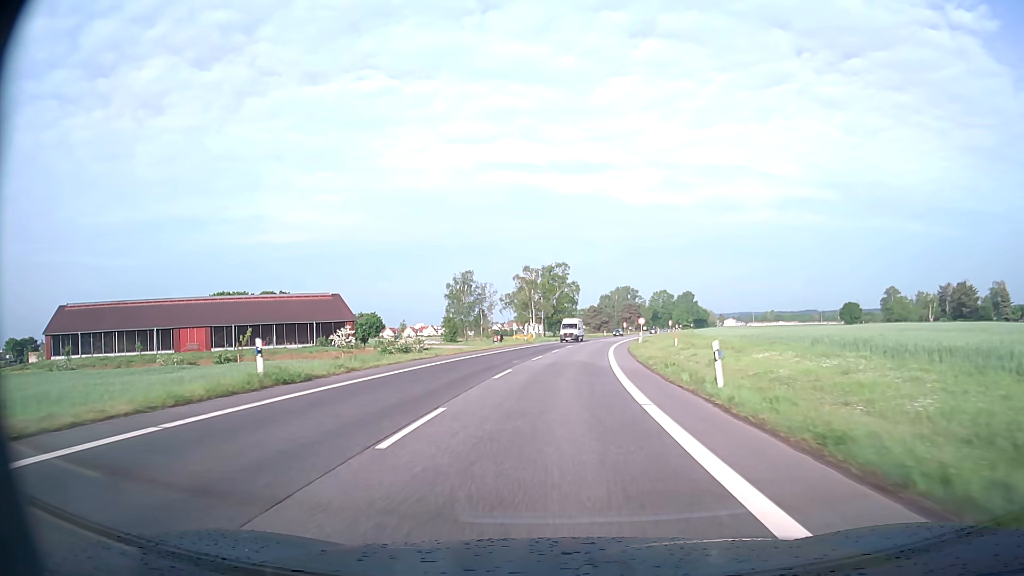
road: secondary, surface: asphalt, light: Day
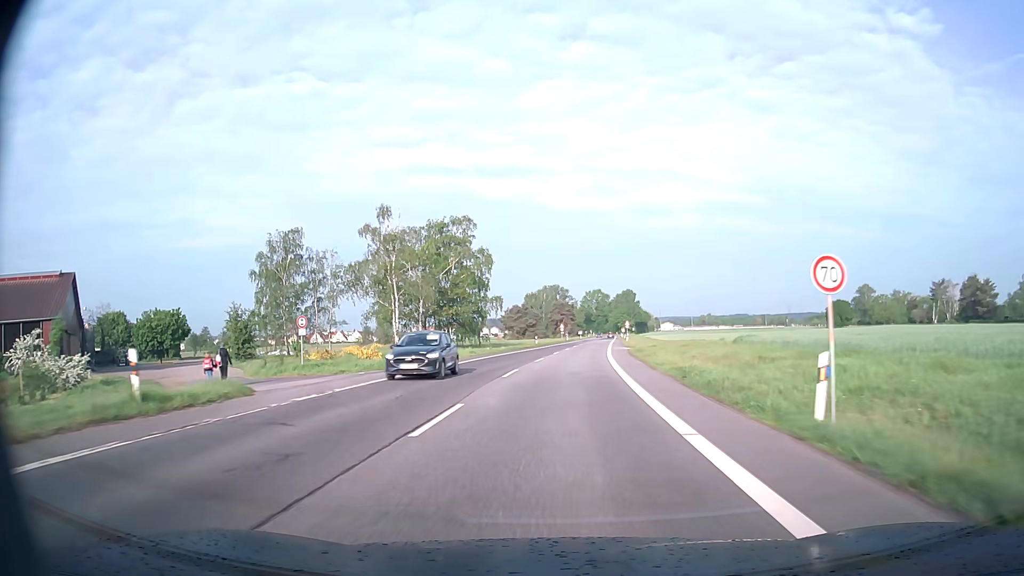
(+3.2, +57.5) m; +6°
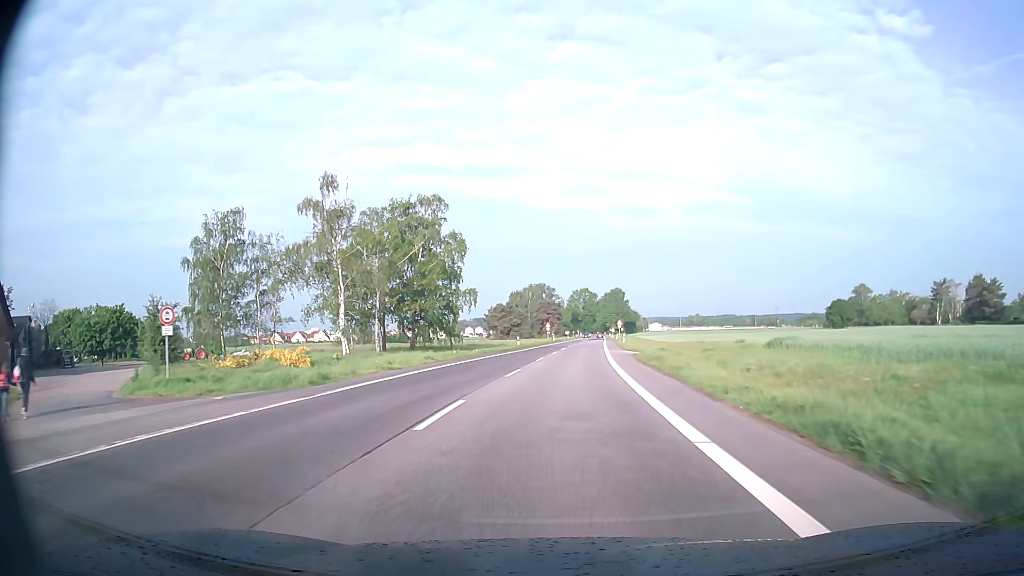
(+0.1, +11.5) m; +1°
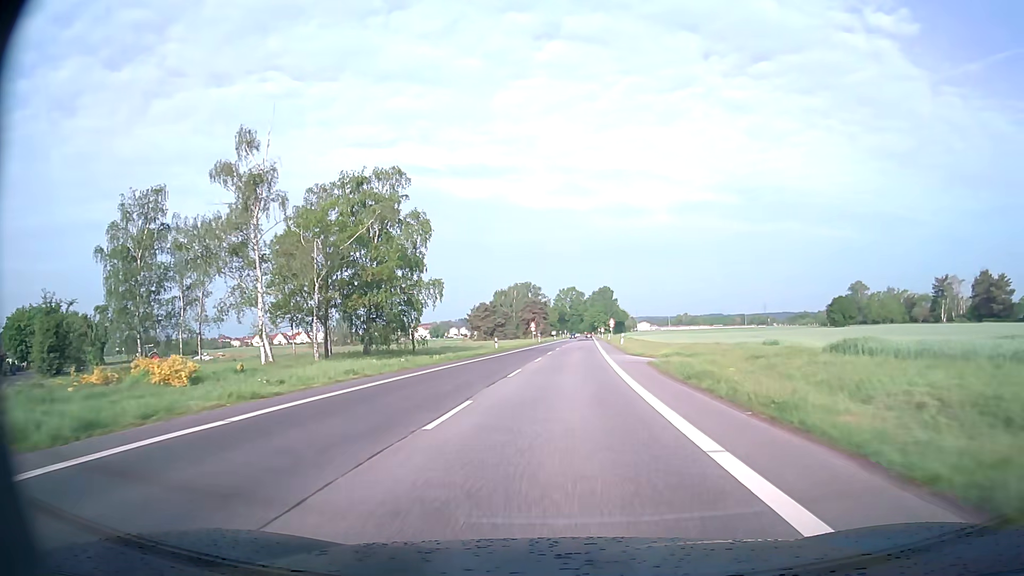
(+0.1, +11.5) m; +1°
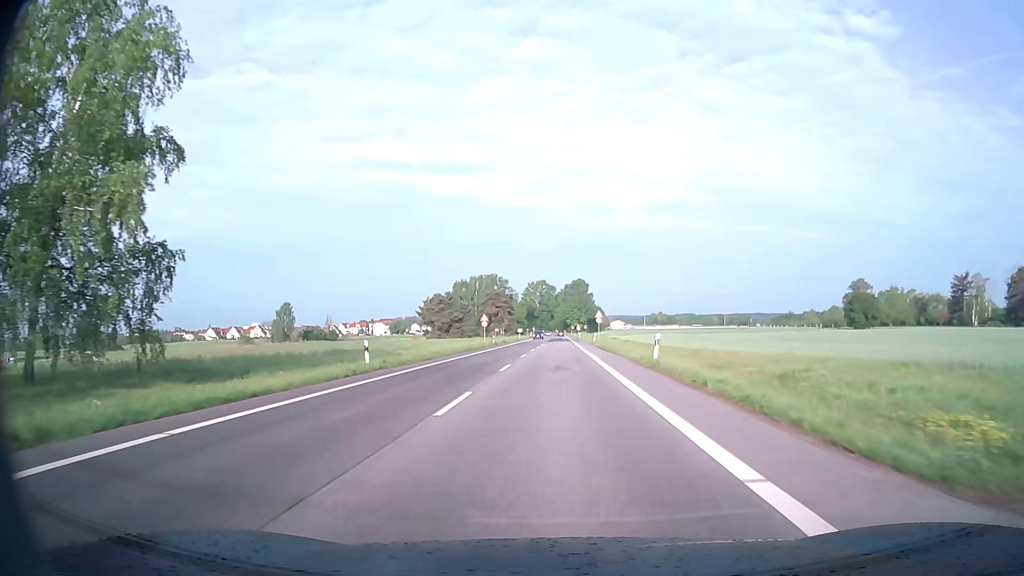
(+0.9, +34.0) m; +3°
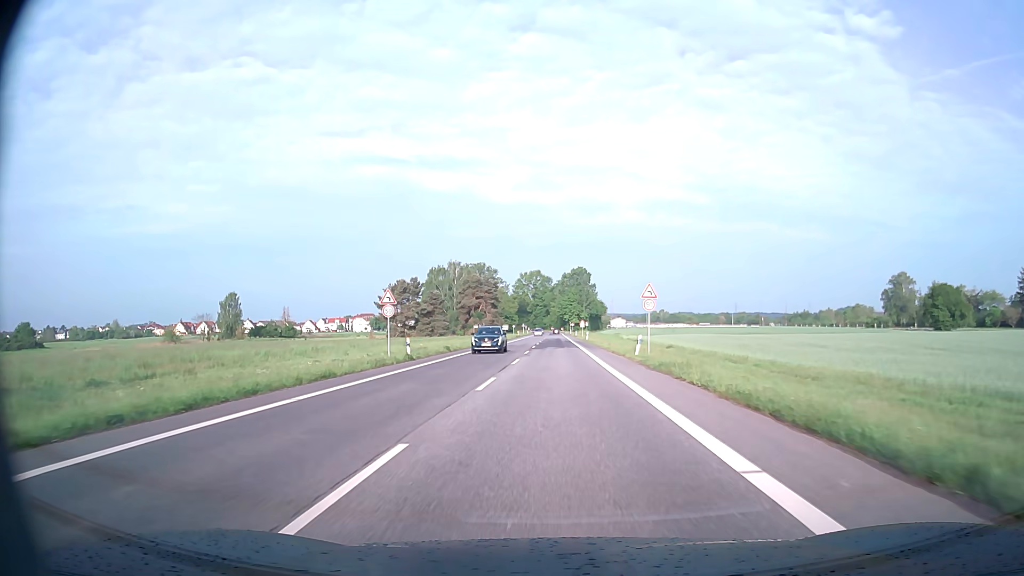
(+0.2, +42.6) m; +1°
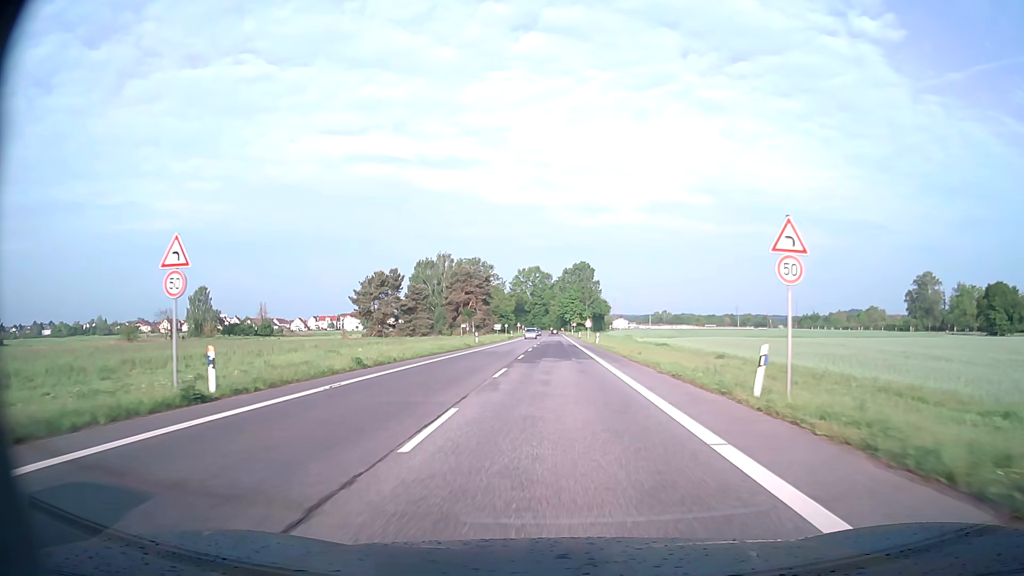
(-0.1, +19.9) m; 0°
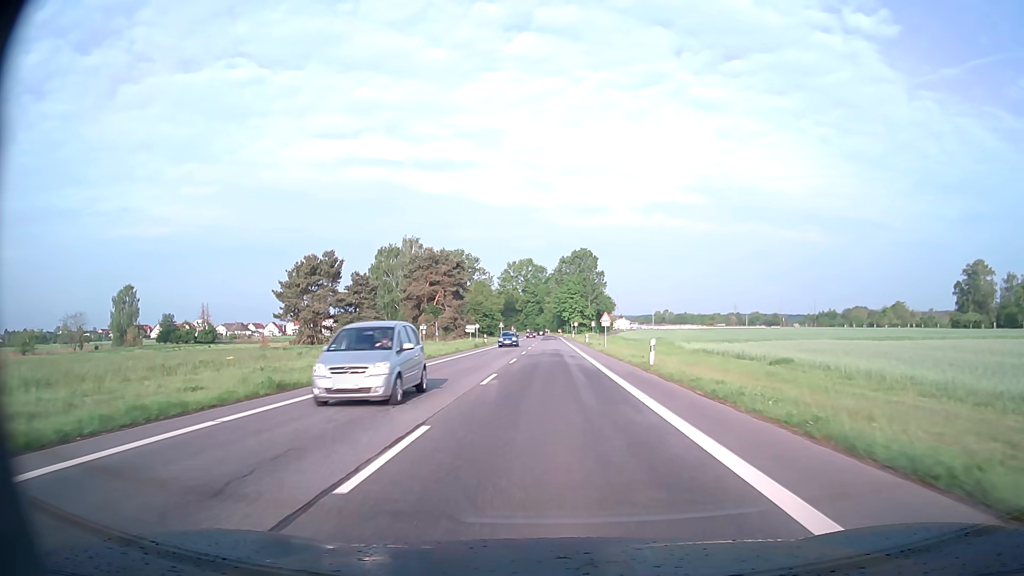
(+0.1, +37.1) m; 0°
(0, +10) (0, +20) (0, +30) (0, +40) (0, +50) (0, +60) (0, +70) (0, +80) (0, +90) (0, +100) m
